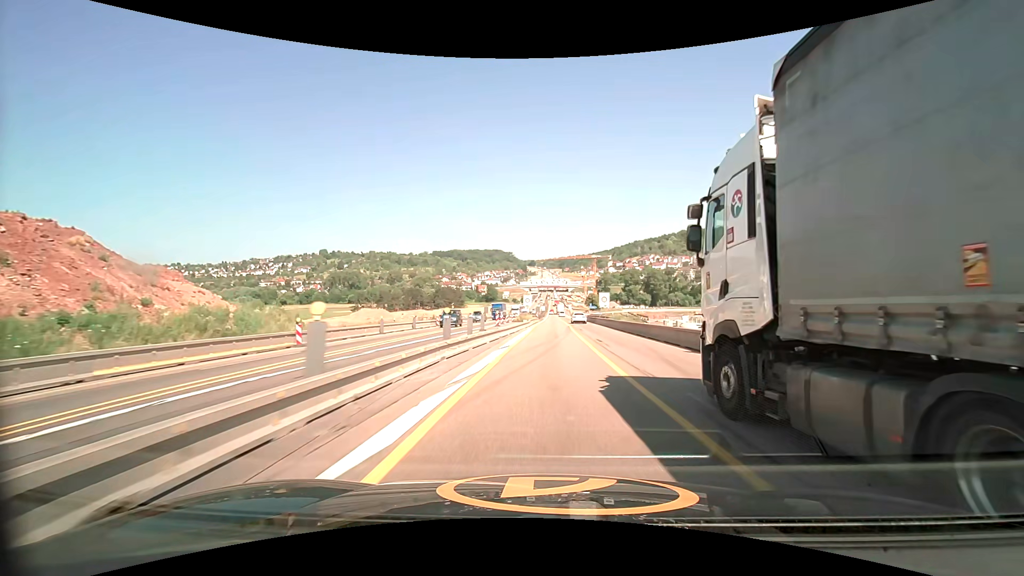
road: motorway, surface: asphalt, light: Day
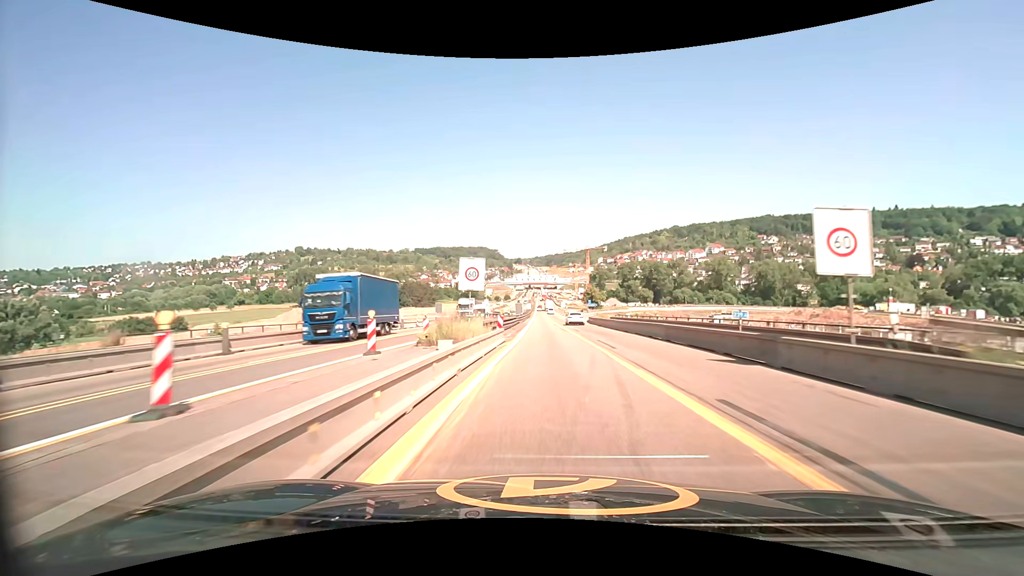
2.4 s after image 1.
(+1.0, +51.8) m; +2°
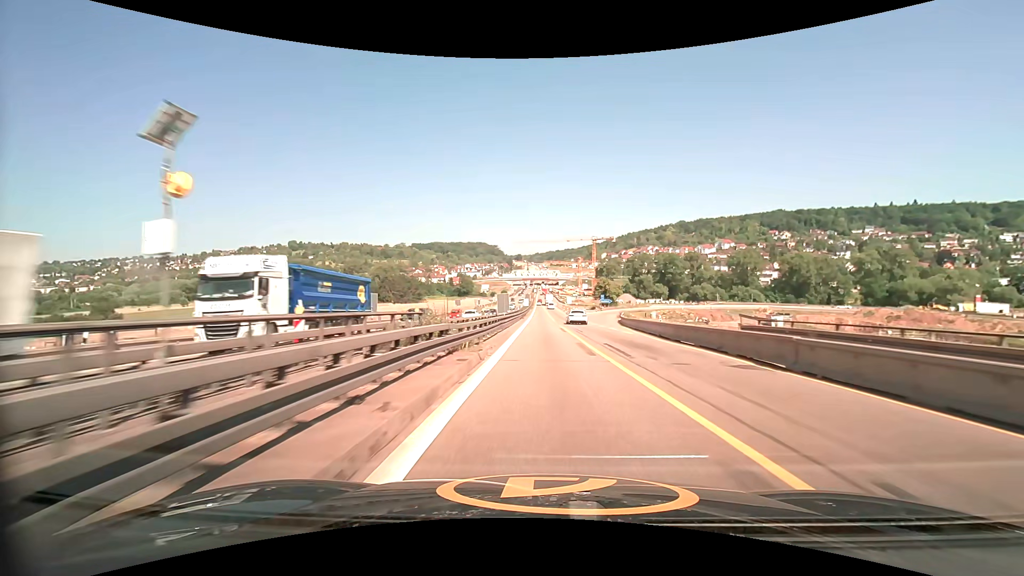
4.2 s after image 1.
(0.0, +36.9) m; 0°
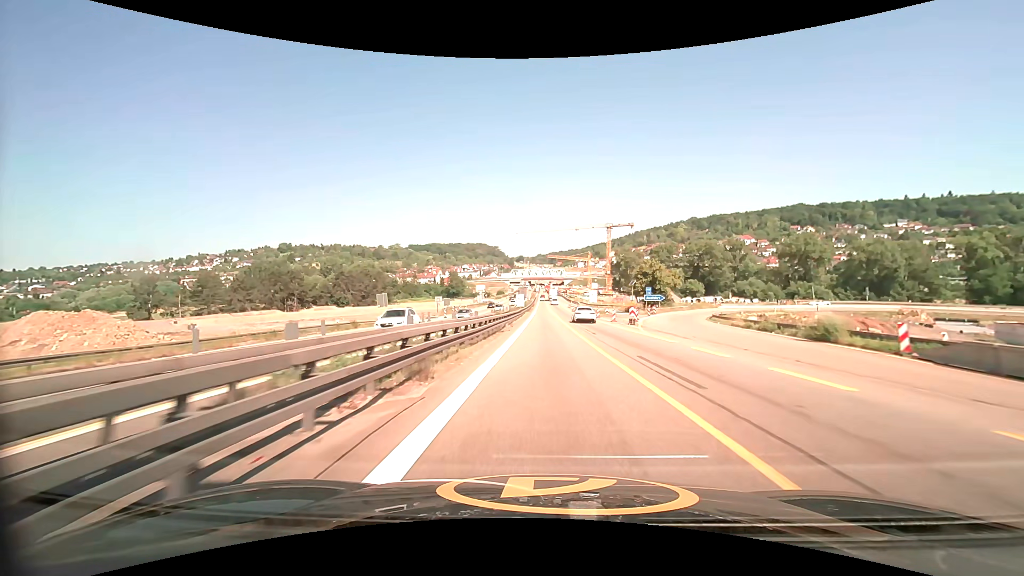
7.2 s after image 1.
(-0.1, +58.0) m; 0°
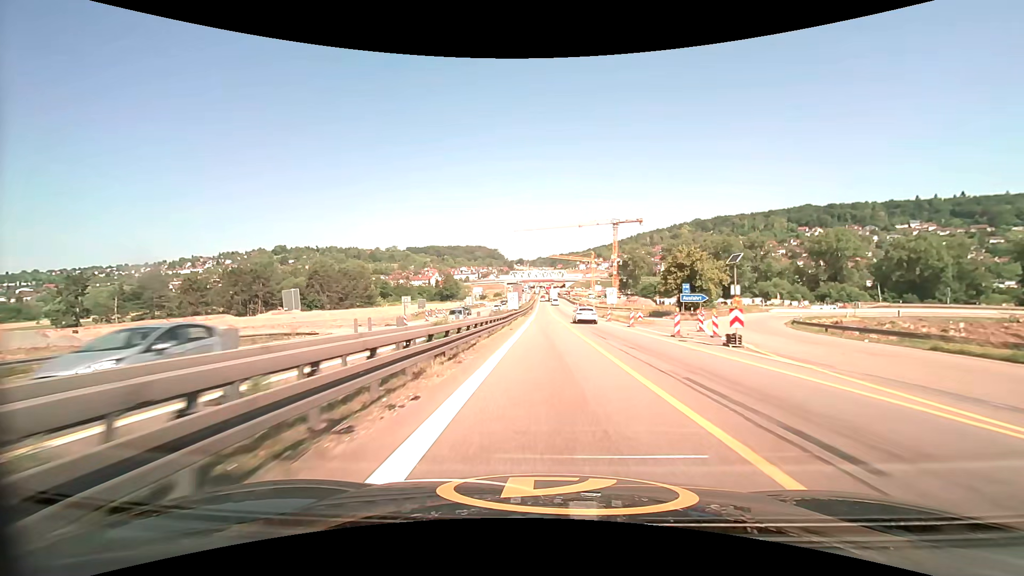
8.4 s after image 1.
(0.0, +21.9) m; 0°
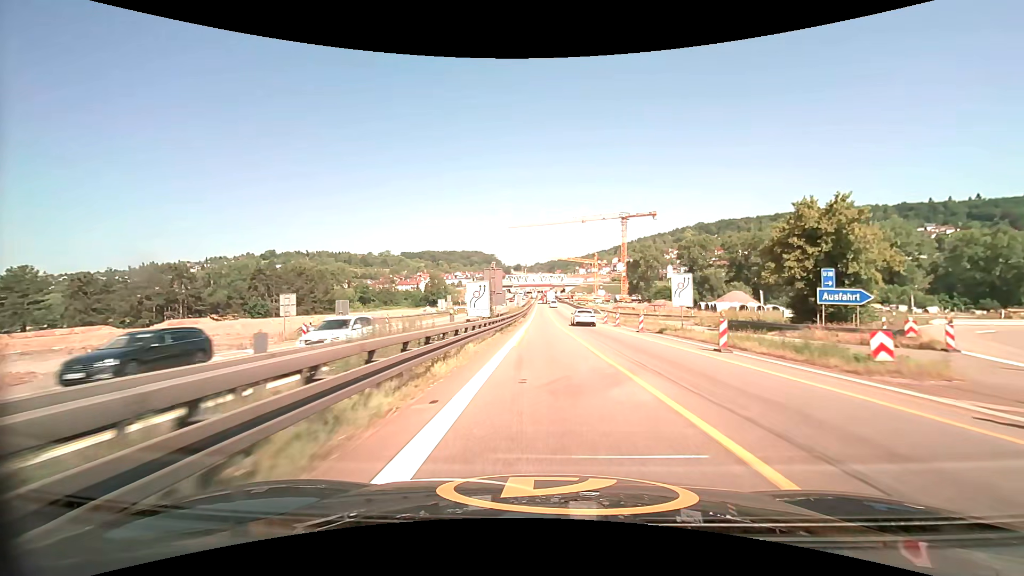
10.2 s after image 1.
(0.0, +31.9) m; 0°
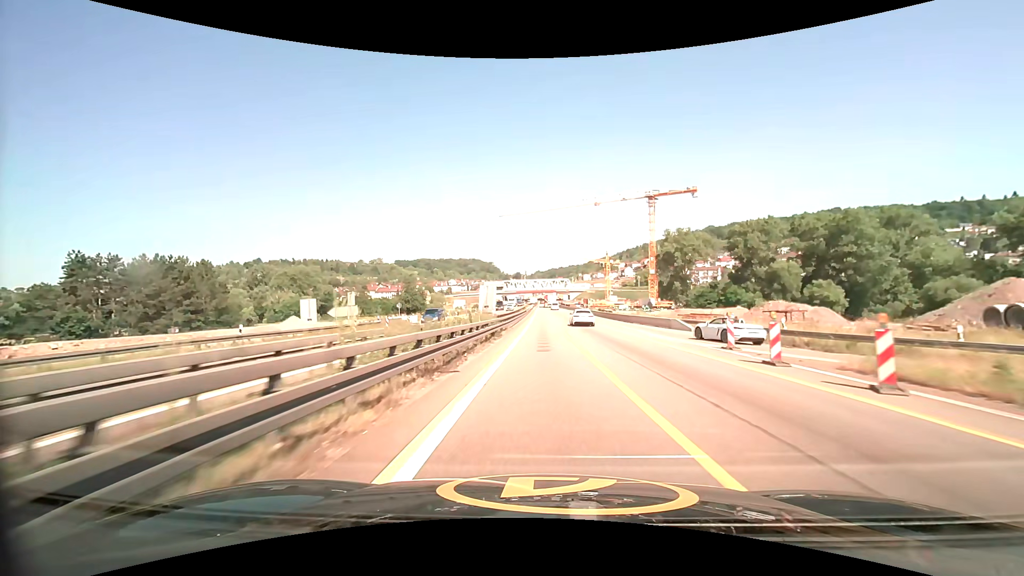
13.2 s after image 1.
(0.0, +52.9) m; 0°
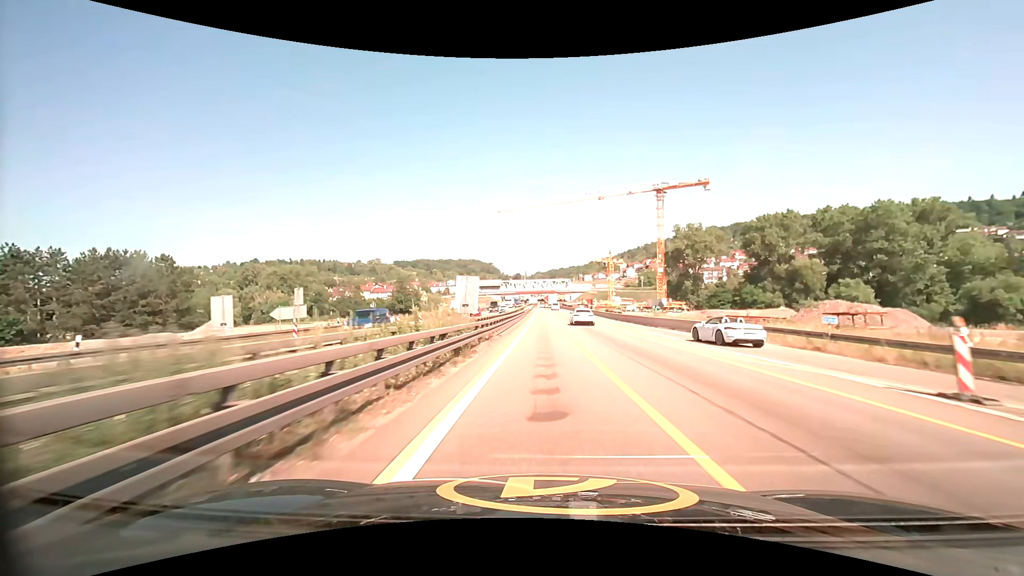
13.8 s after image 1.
(0.0, +10.7) m; 0°
(0, +10) (0, +20) (0, +30) (0, +40) (0, +50) (0, +60) (0, +70) (0, +80) (0, +90) (0, +100) m
